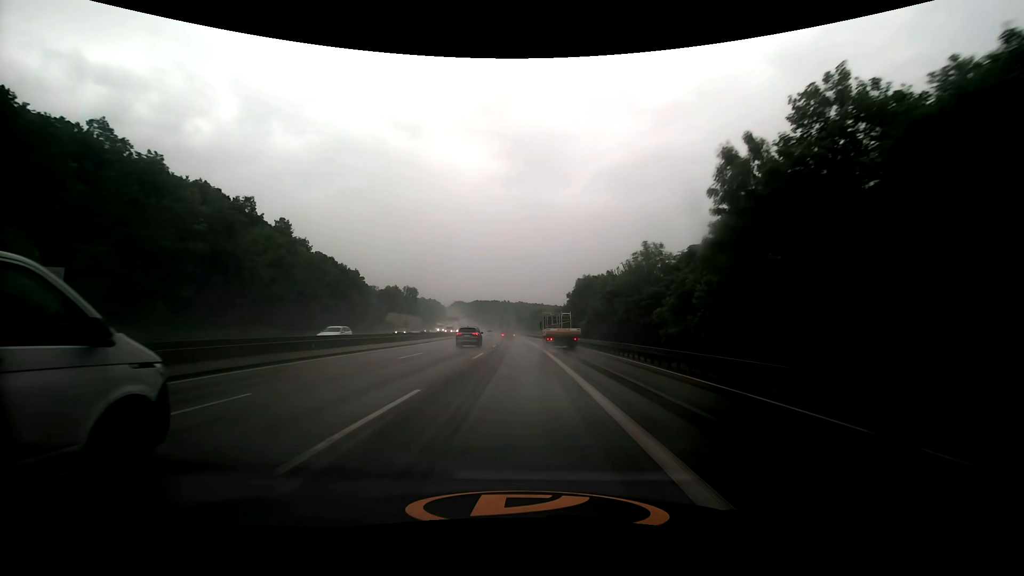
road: motorway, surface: asphalt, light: Day
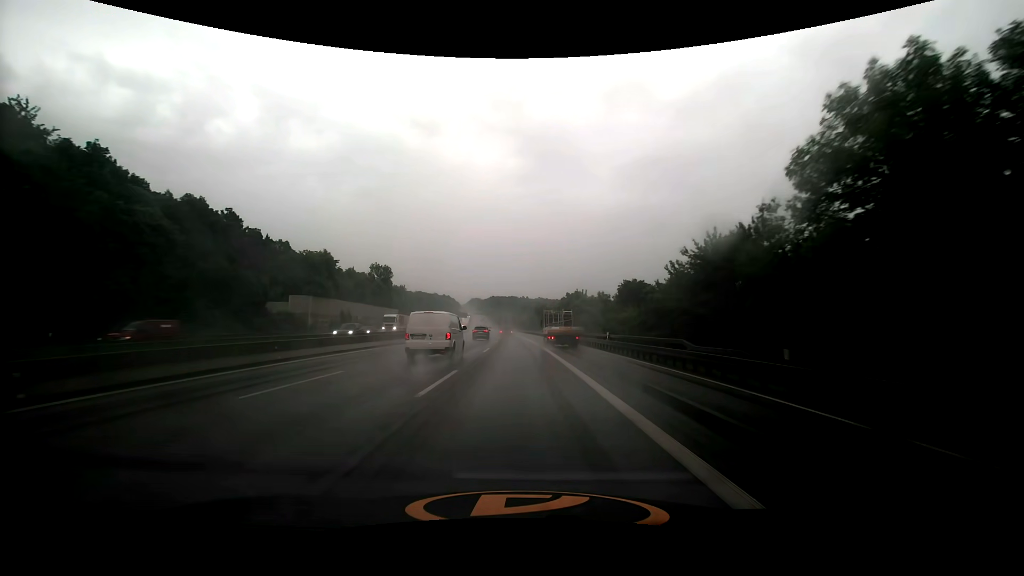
(-1.3, +68.1) m; -2°
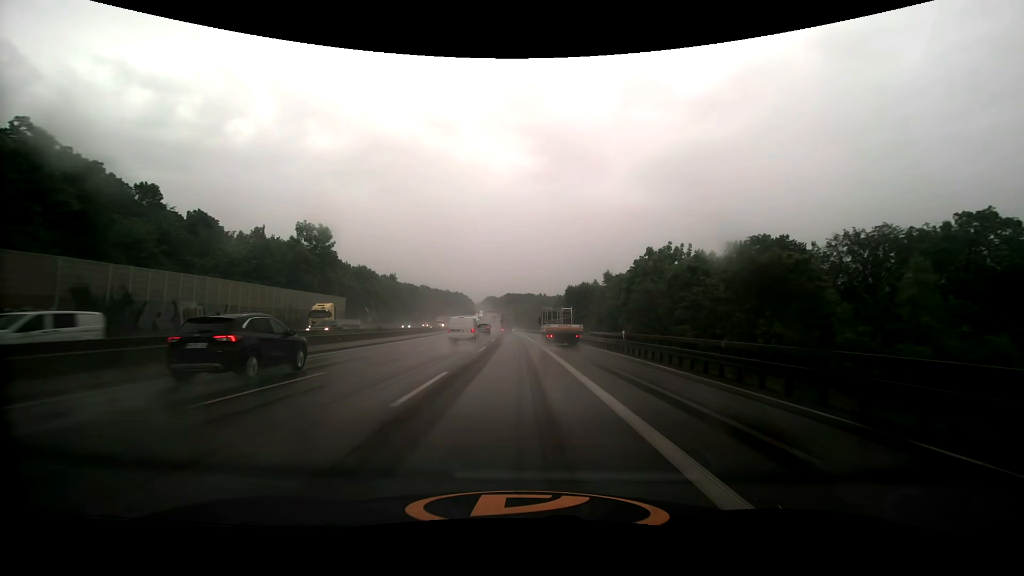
(-1.1, +56.0) m; -2°
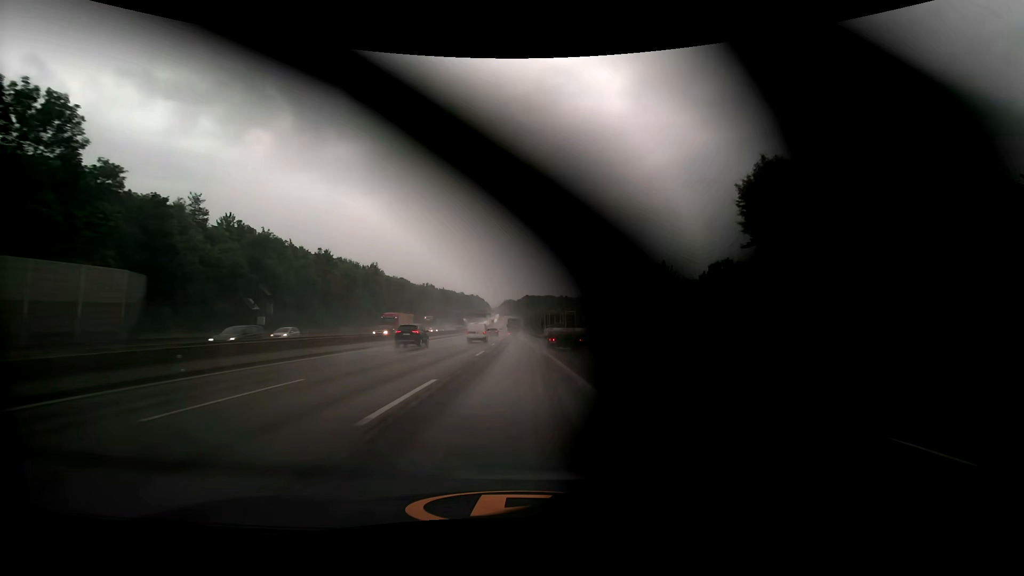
(-1.0, +56.1) m; -2°
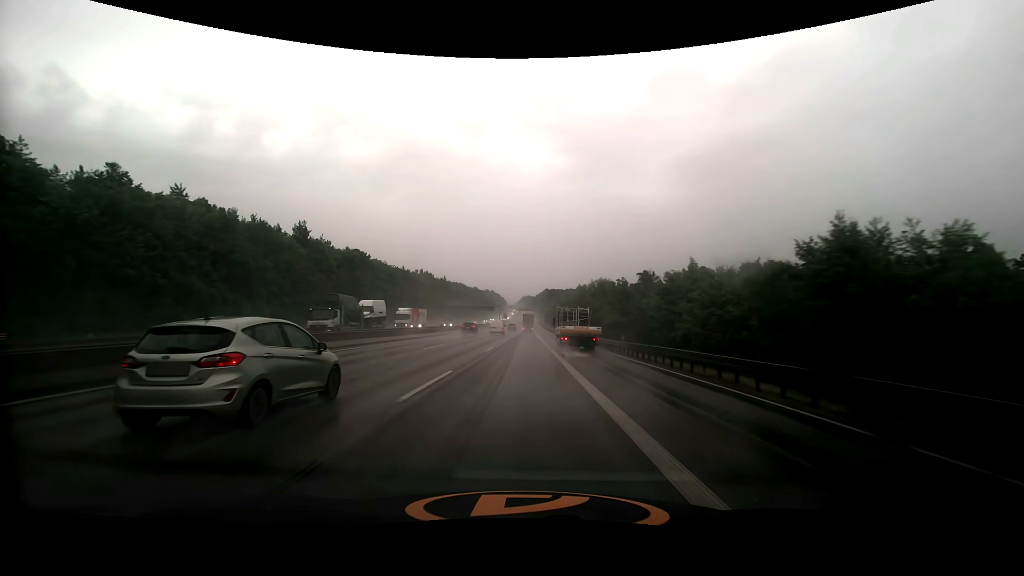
(-1.2, +71.0) m; -2°
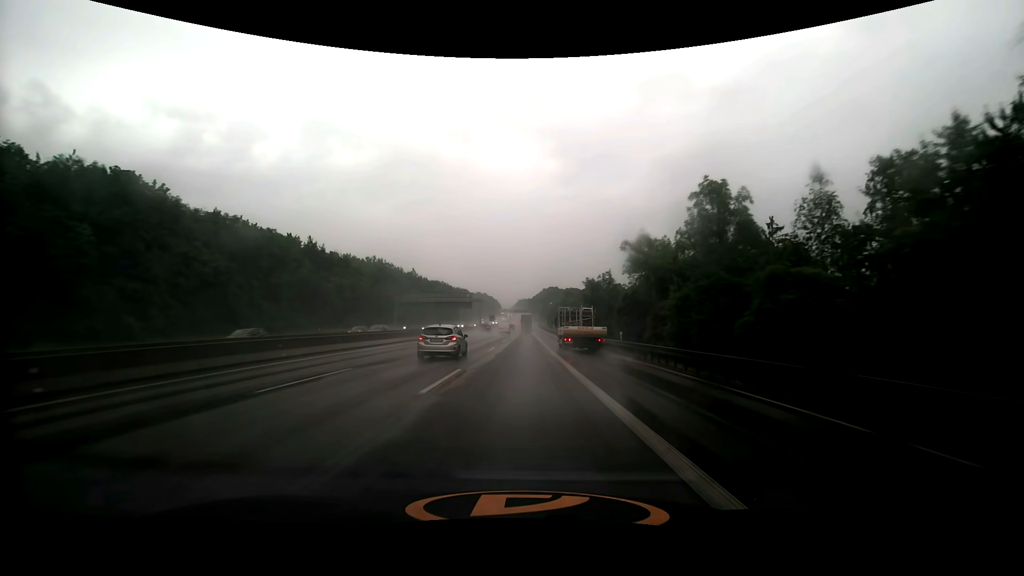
(+0.3, +71.5) m; 0°
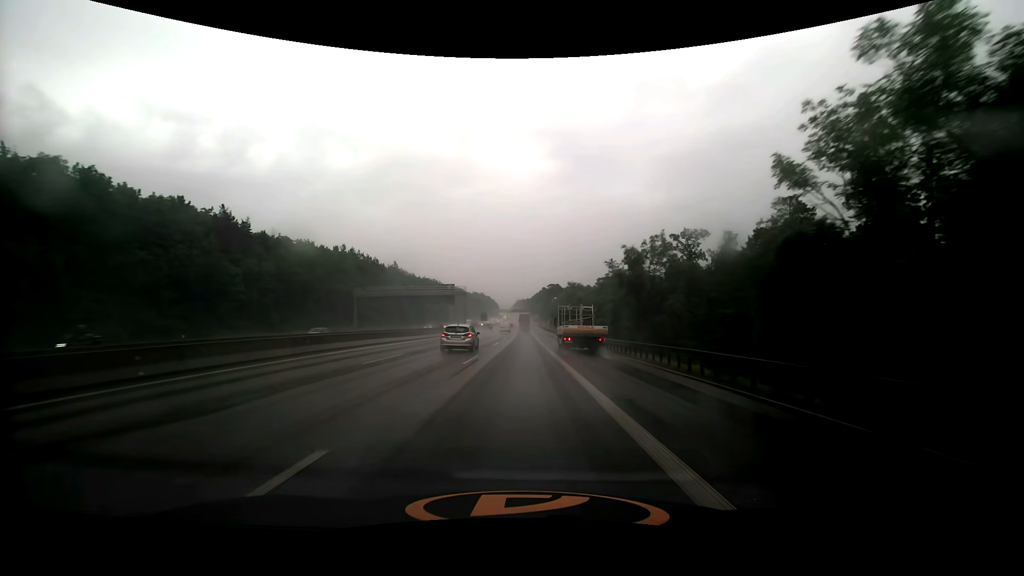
(+0.1, +28.8) m; 0°
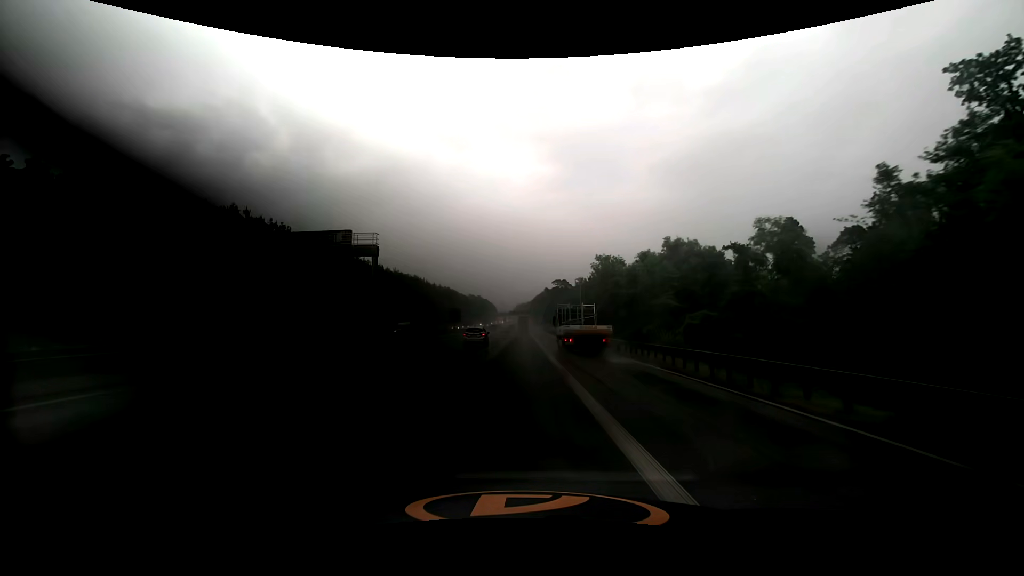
(-0.1, +57.9) m; 0°
(0, +10) (0, +20) (0, +30) (0, +40) (0, +50) (0, +60) (0, +70) (0, +80) (0, +90) (0, +100) m
